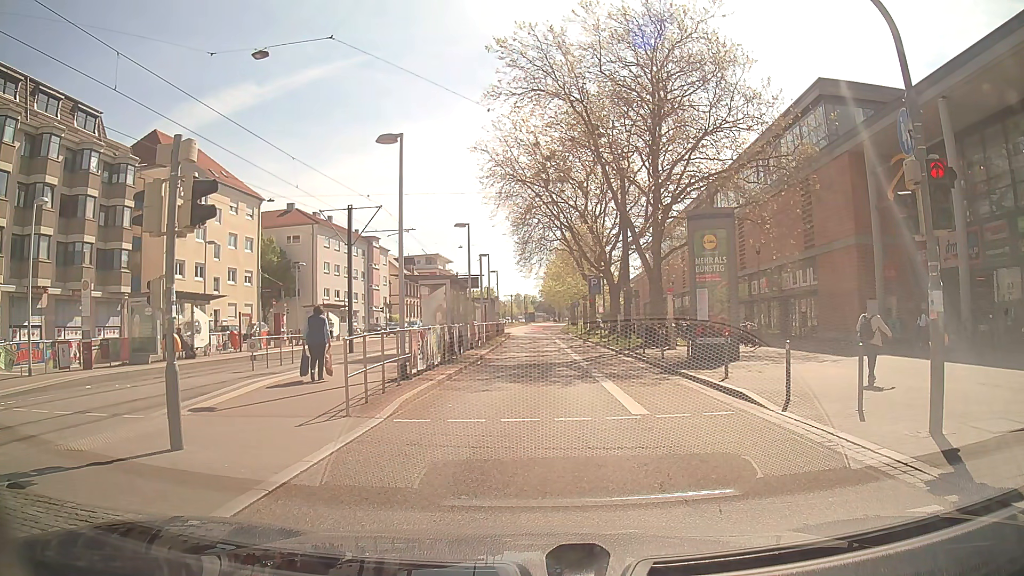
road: secondary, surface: asphalt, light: Day
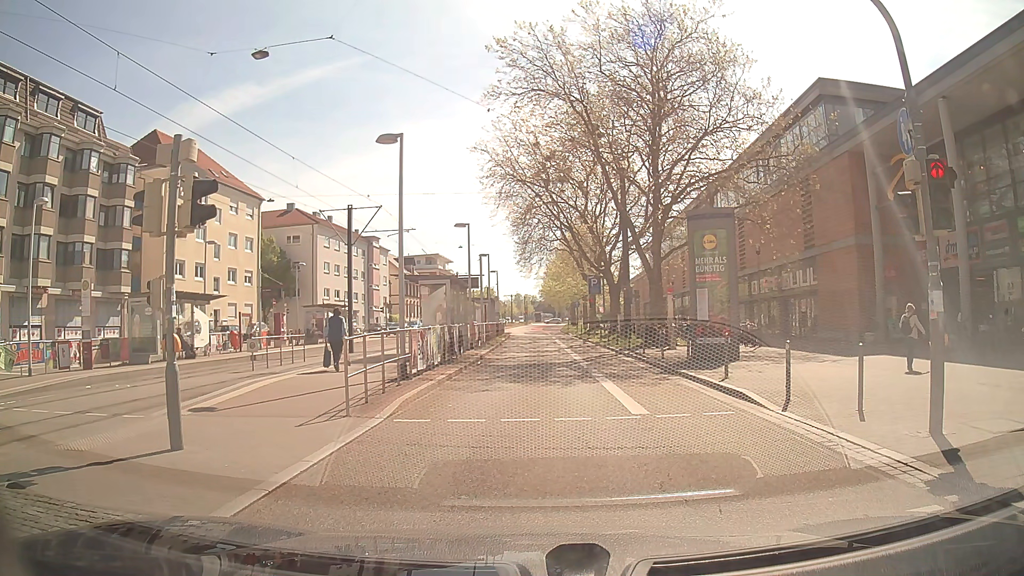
(0.0, 0.0) m; 0°
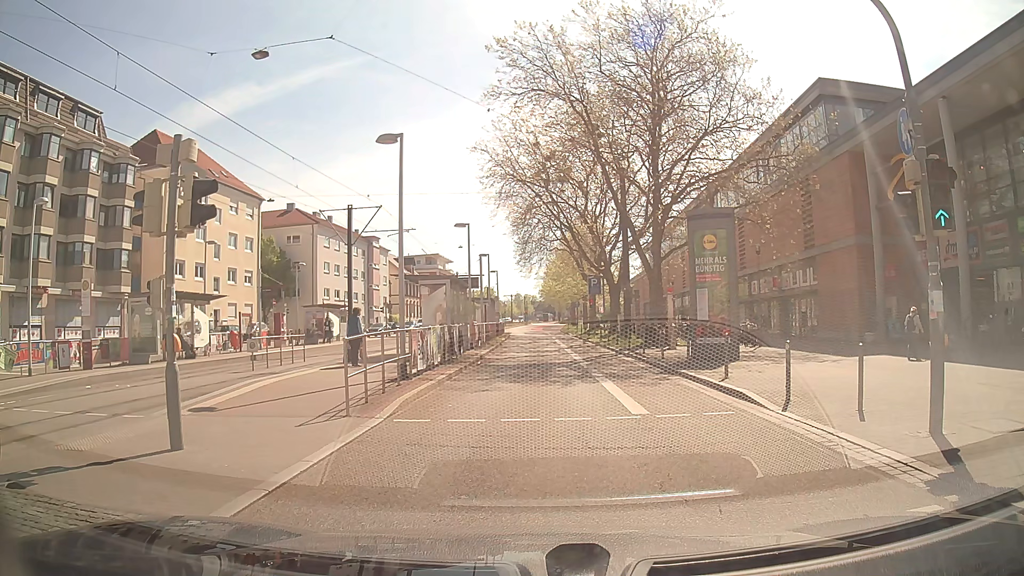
(0.0, 0.0) m; 0°
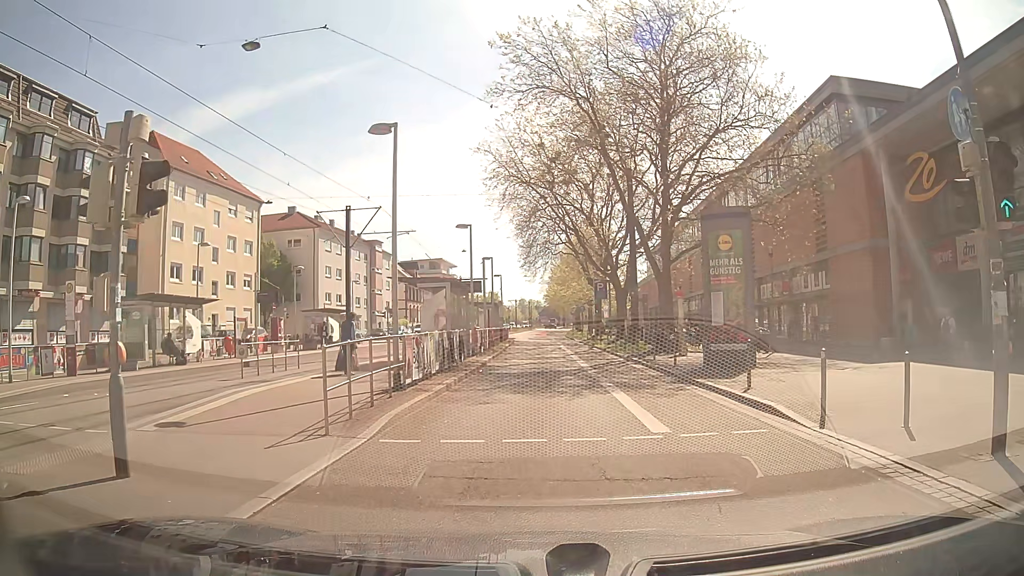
(0.0, +1.4) m; +1°
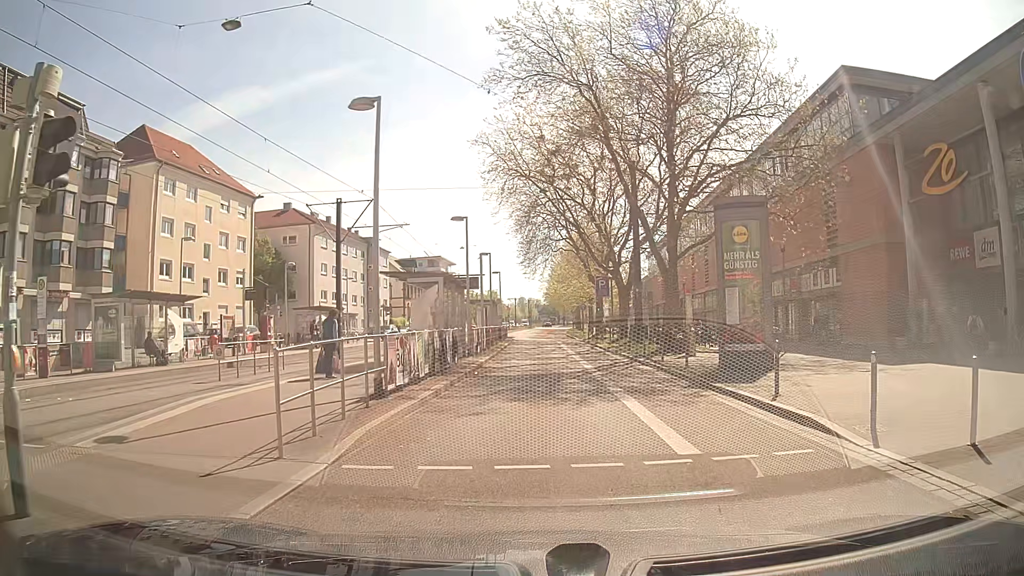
(0.0, +1.7) m; 0°
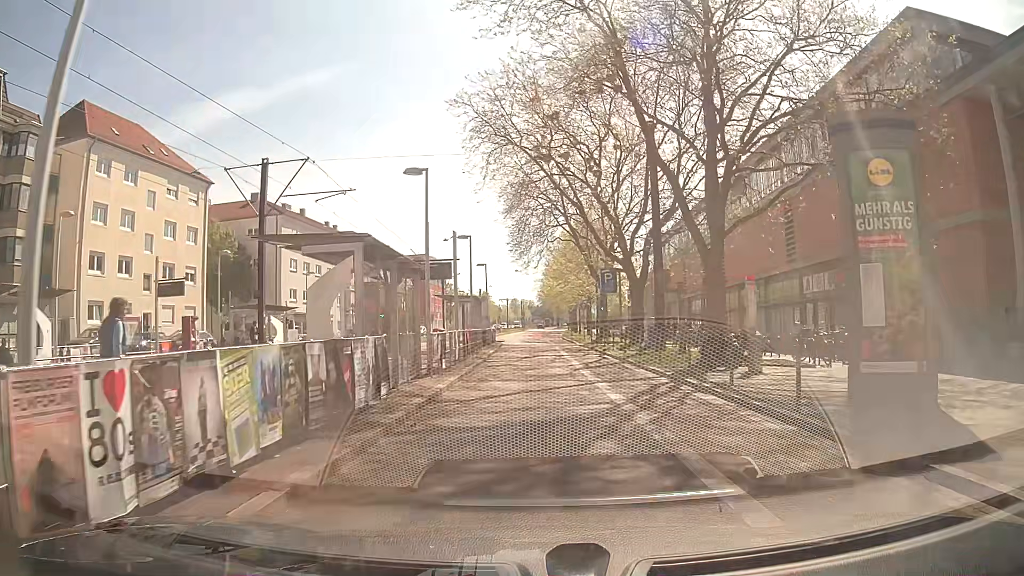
(-0.1, +8.6) m; 0°
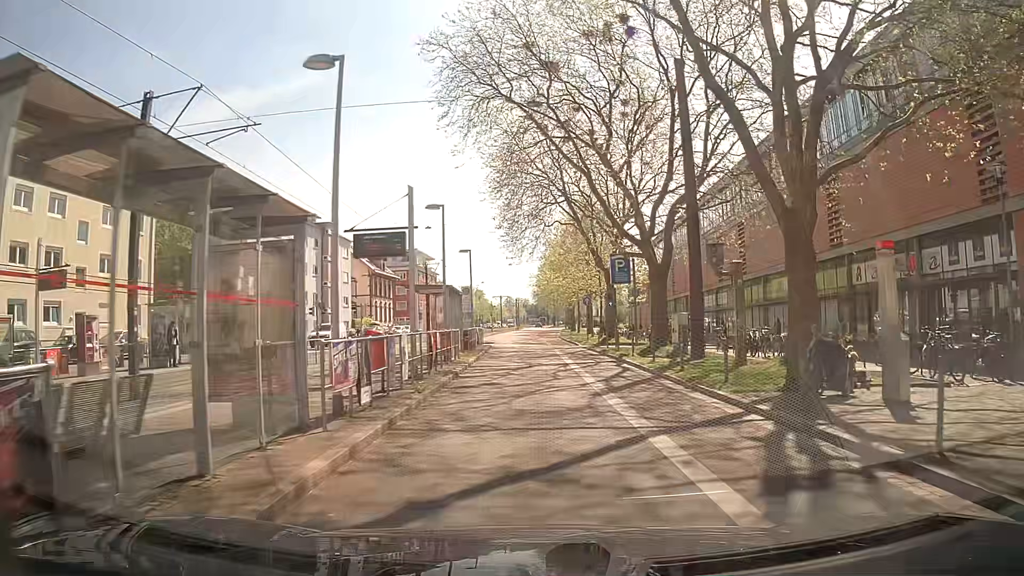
(+0.1, +7.8) m; +1°
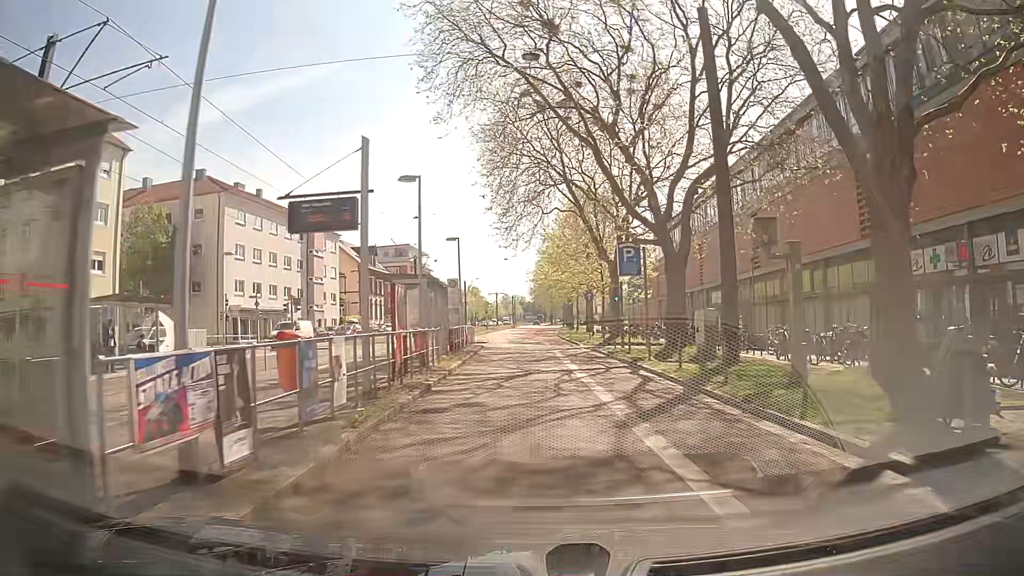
(0.0, +4.2) m; +1°
(0, +10) (0, +20) (0, +30) (-1, +40) (-2, +50) (-3, +60) (-4, +70) (-4, +80) (-4, +90) (-3, +100) m
